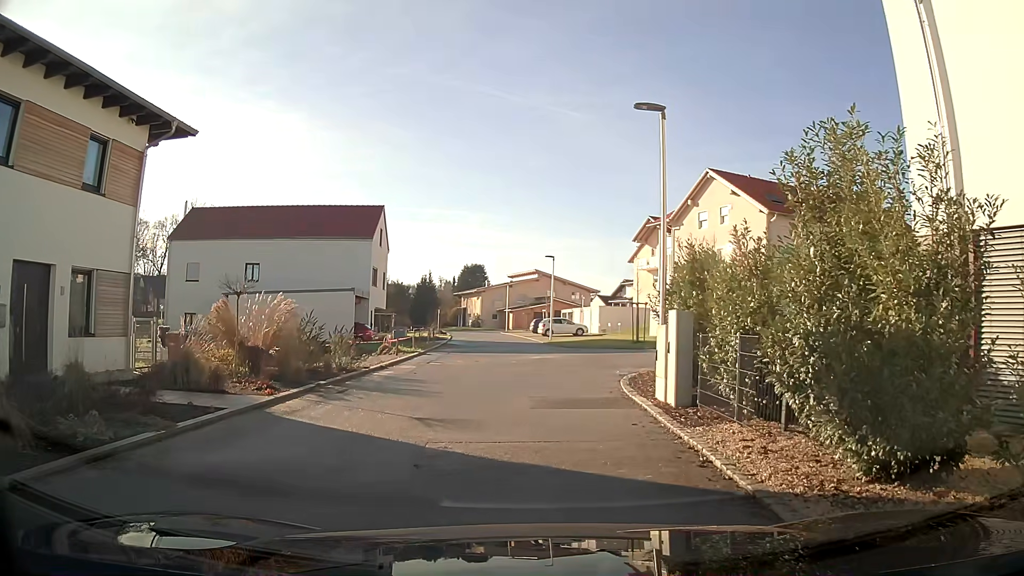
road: residential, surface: asphalt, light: Day
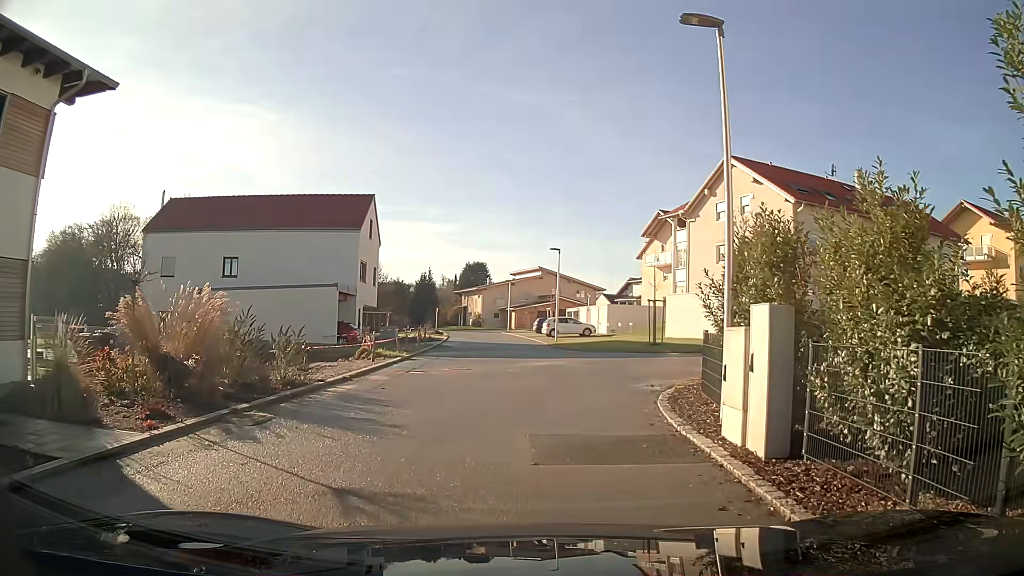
(+0.1, +4.0) m; 0°
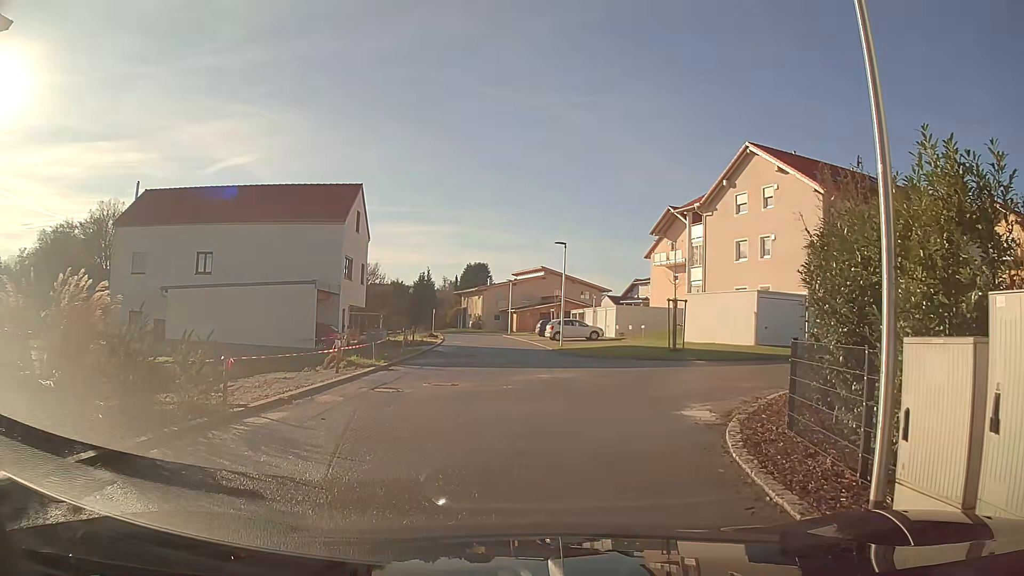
(0.0, +4.0) m; +1°
(0, +10) (+6, +18) (+15, +22) (+24, +26) (+34, +29) (+43, +32) (+52, +36) (+61, +41) (+70, +44) (+80, +46) m
